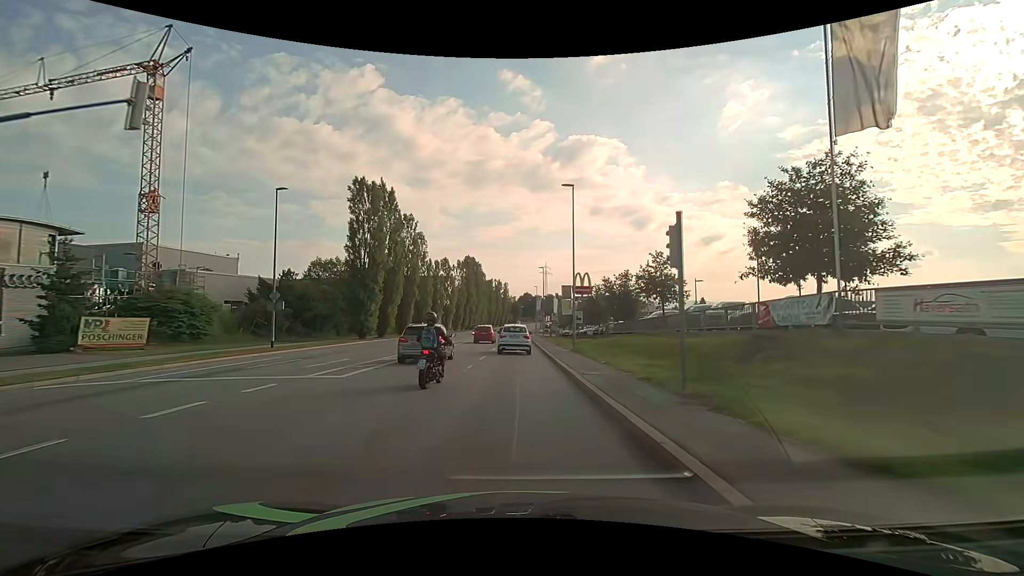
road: tertiary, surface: asphalt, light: Day
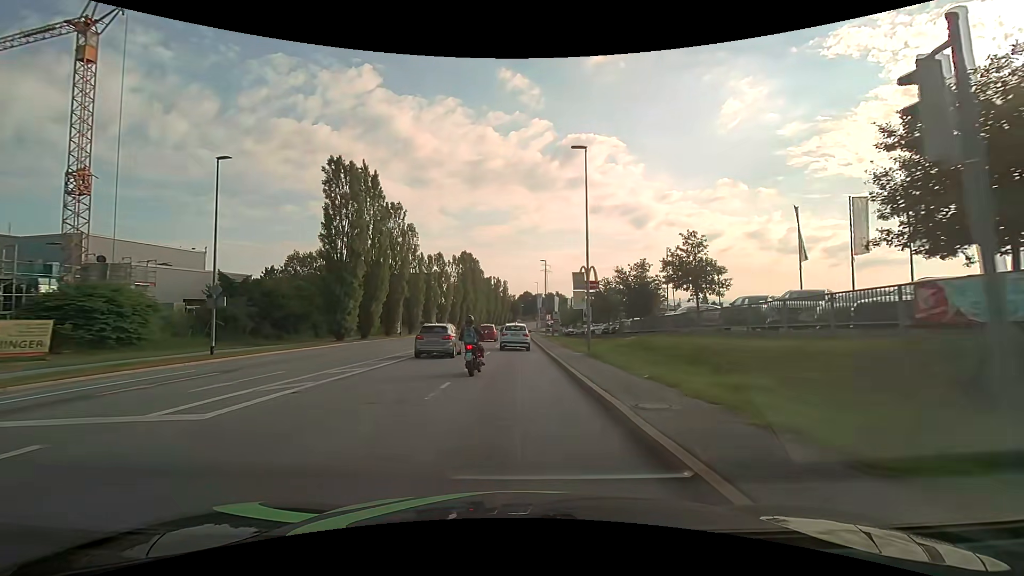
(0.0, +6.4) m; 0°
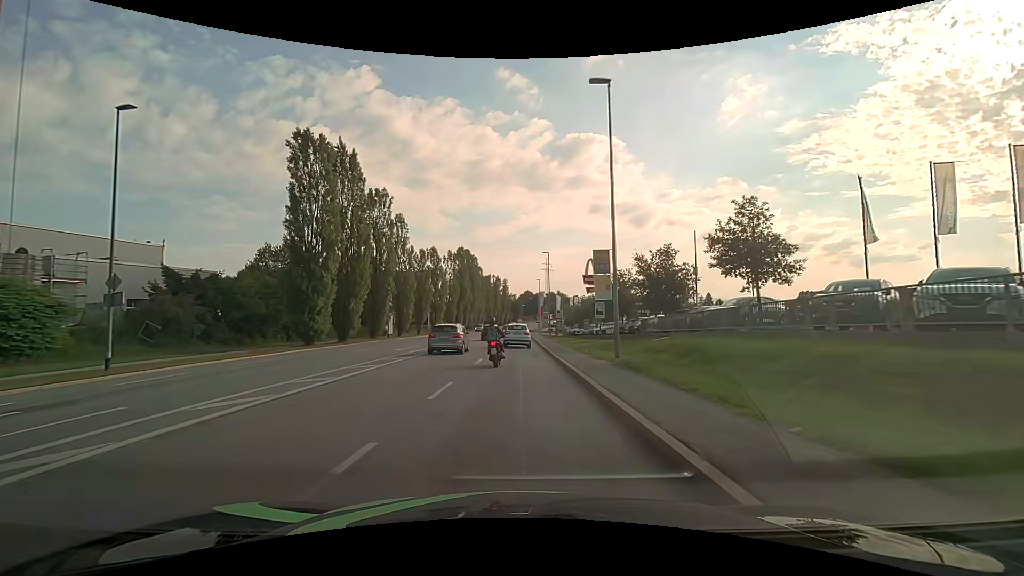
(0.0, +6.7) m; 0°
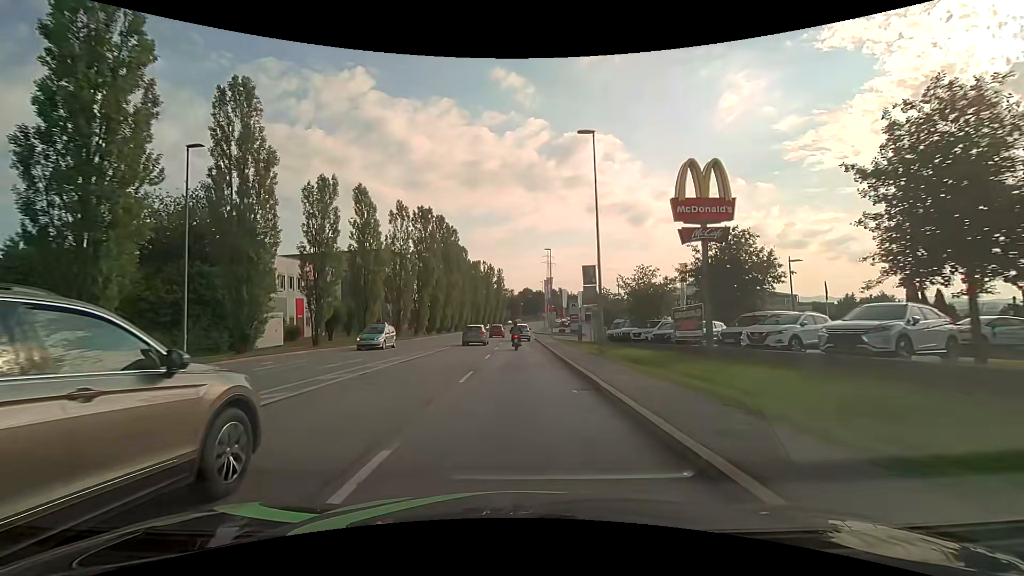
(-0.1, +36.7) m; 0°
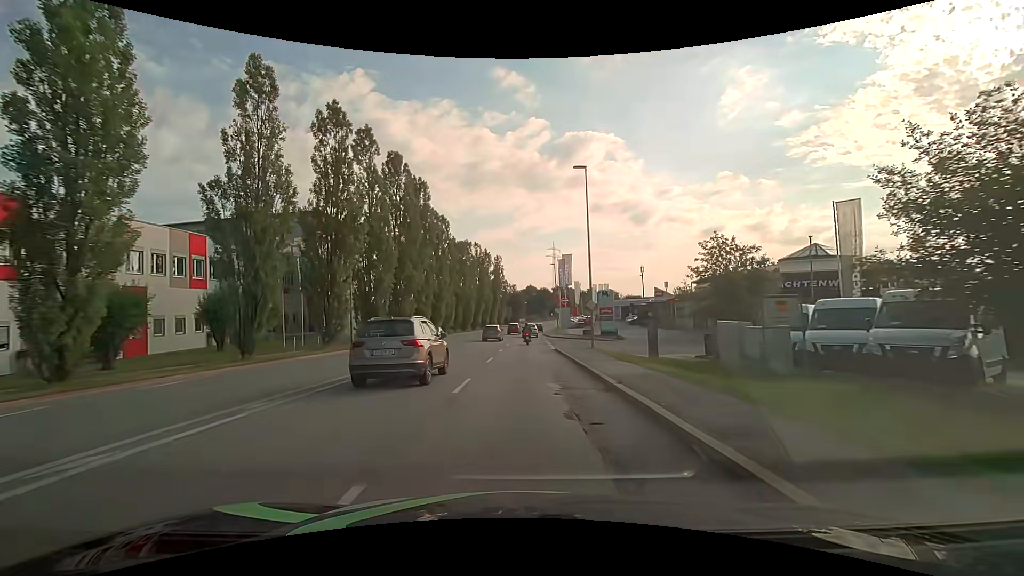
(0.0, +29.6) m; 0°
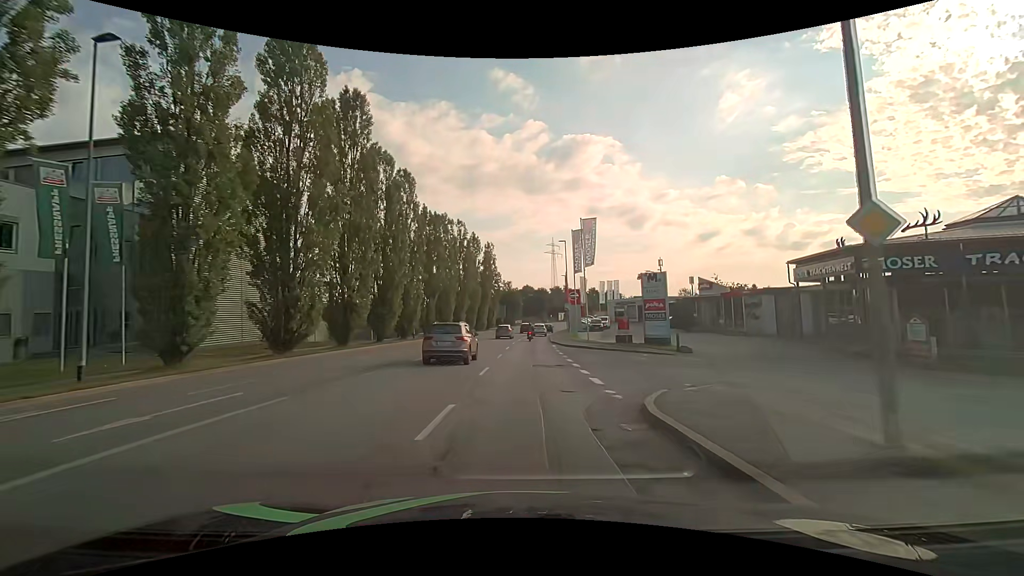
(0.0, +22.3) m; 0°
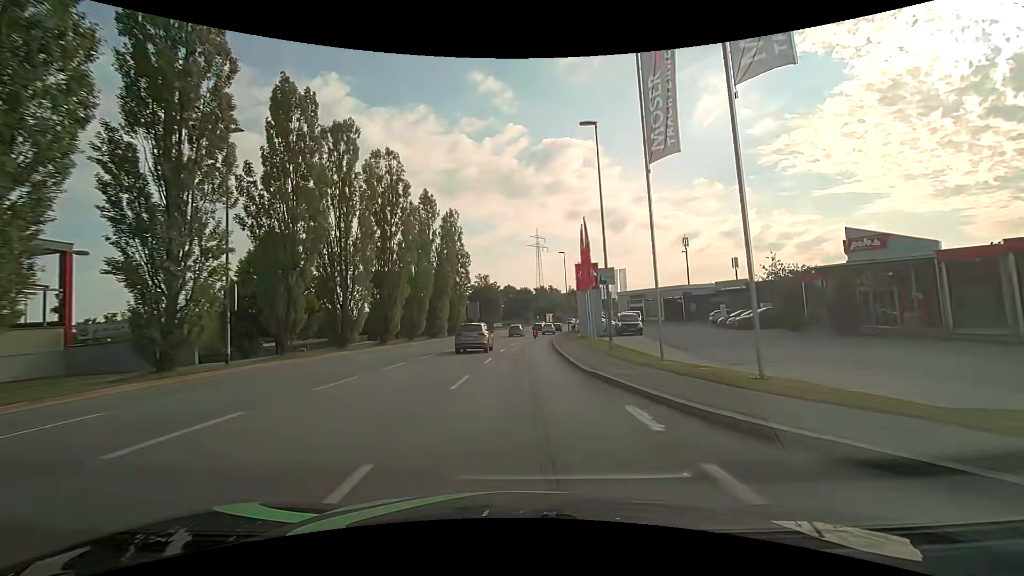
(+0.4, +31.2) m; +2°
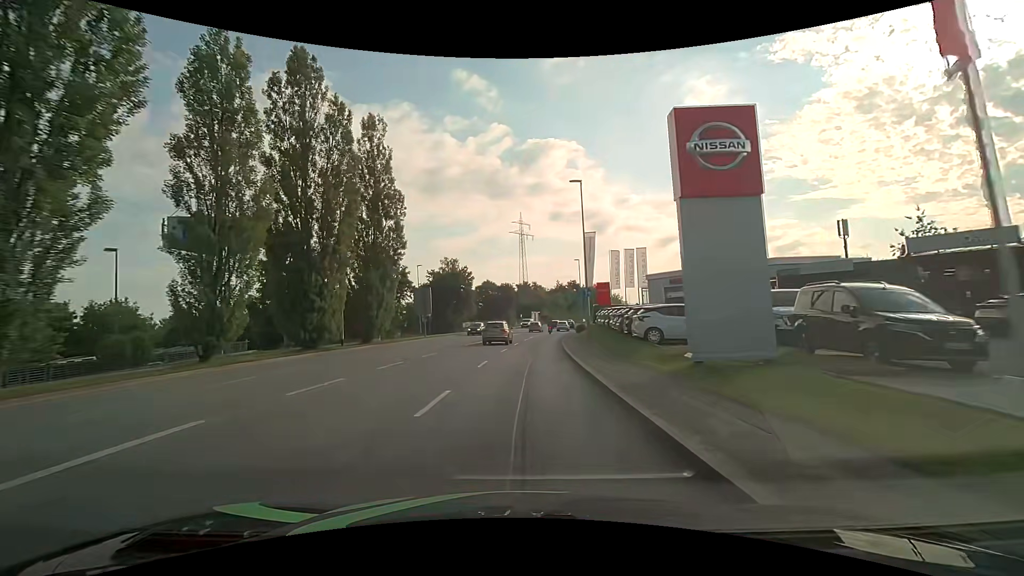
(+0.6, +30.9) m; +2°
(0, +10) (0, +20) (+1, +30) (+1, +40) (+2, +50) (+3, +60) (+5, +70) (+6, +80) (+8, +90) (+10, +99) m
